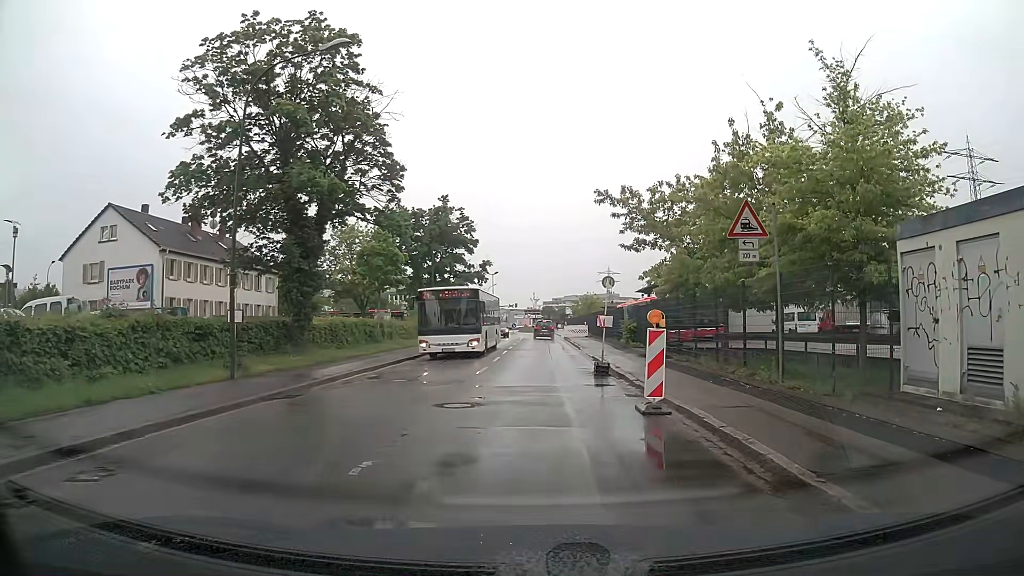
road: unclassified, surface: asphalt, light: Day
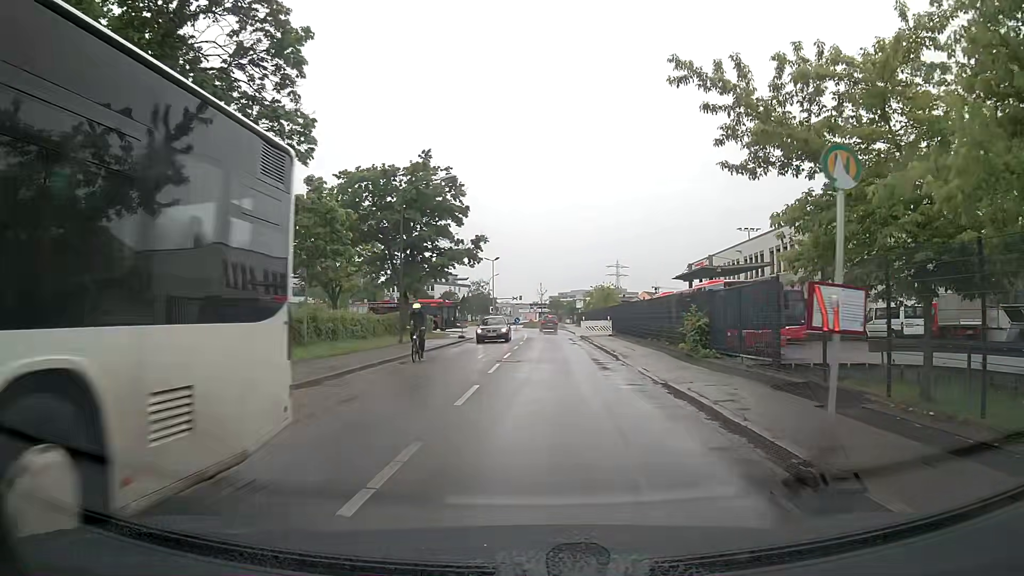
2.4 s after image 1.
(0.0, +14.2) m; 0°
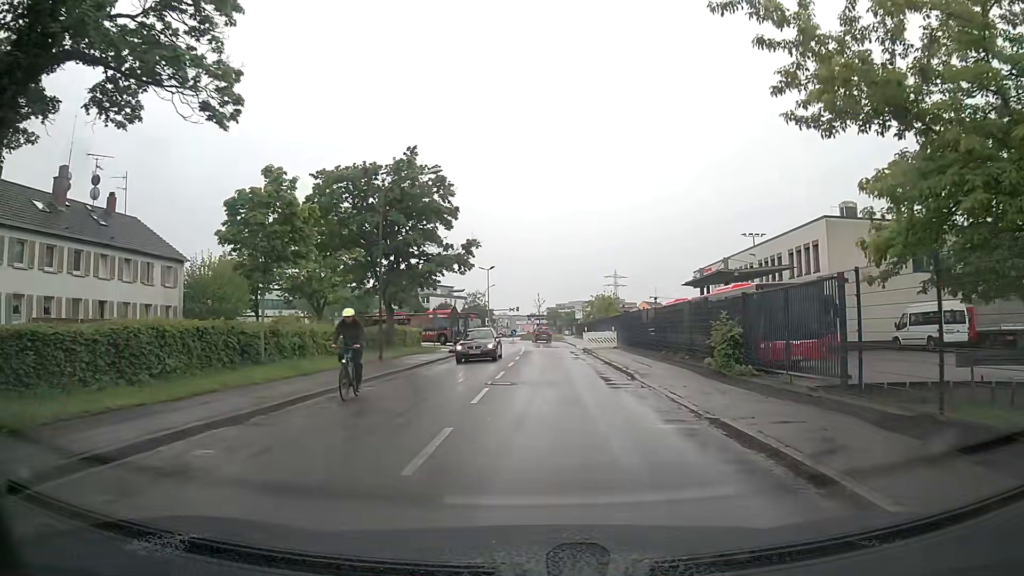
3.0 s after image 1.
(0.0, +4.1) m; +1°
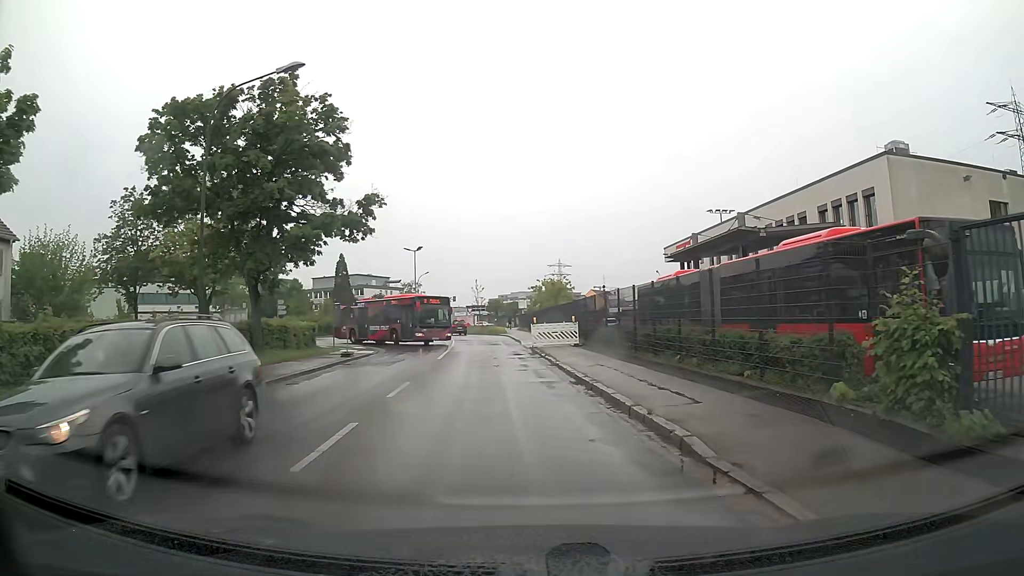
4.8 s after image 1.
(+0.3, +12.3) m; +4°
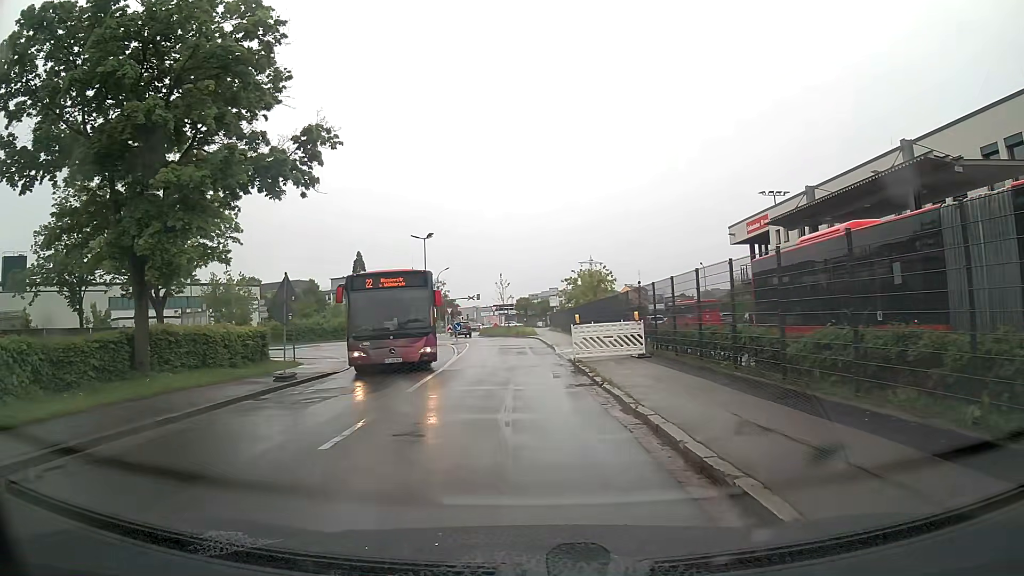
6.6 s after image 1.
(-0.2, +10.8) m; -2°
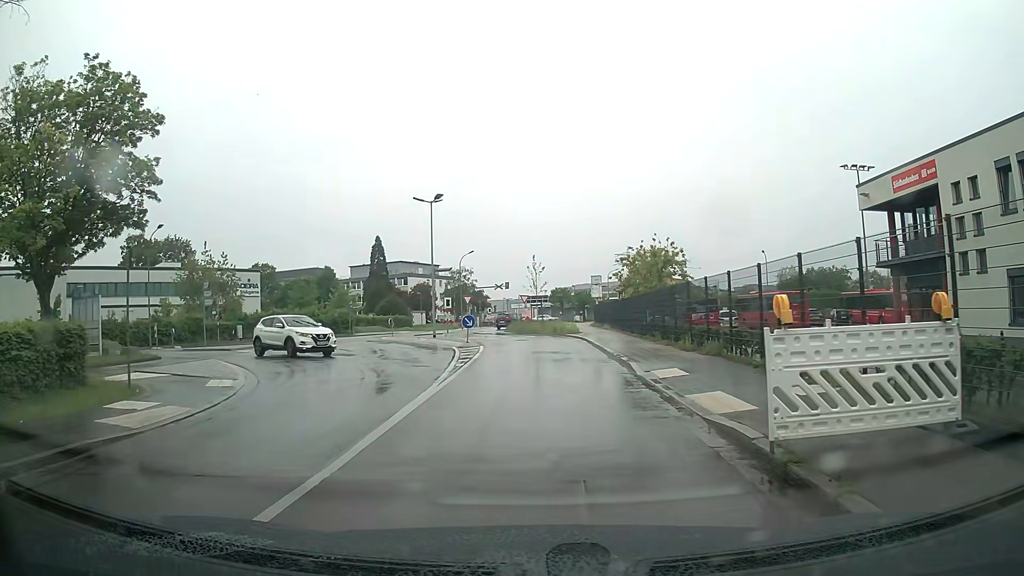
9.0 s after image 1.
(-0.5, +14.2) m; -3°
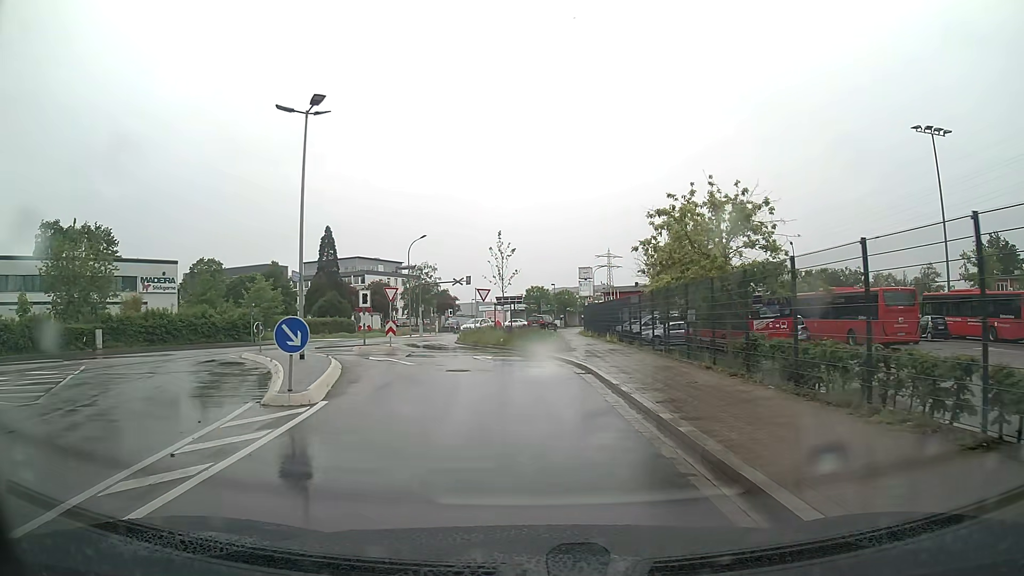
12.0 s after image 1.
(+0.7, +19.2) m; +2°
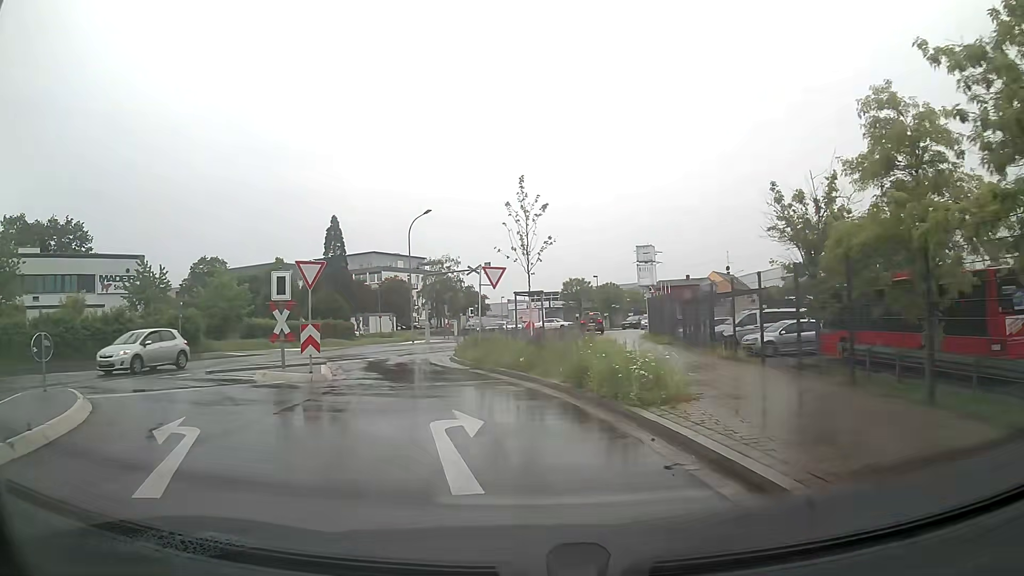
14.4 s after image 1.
(-0.3, +15.7) m; -3°
(-1, +10) (-3, +20) (-6, +29) (-3, +39) (+2, +47) (+7, +56) (+12, +64) (+18, +73) (+23, +81) (+28, +90) m
